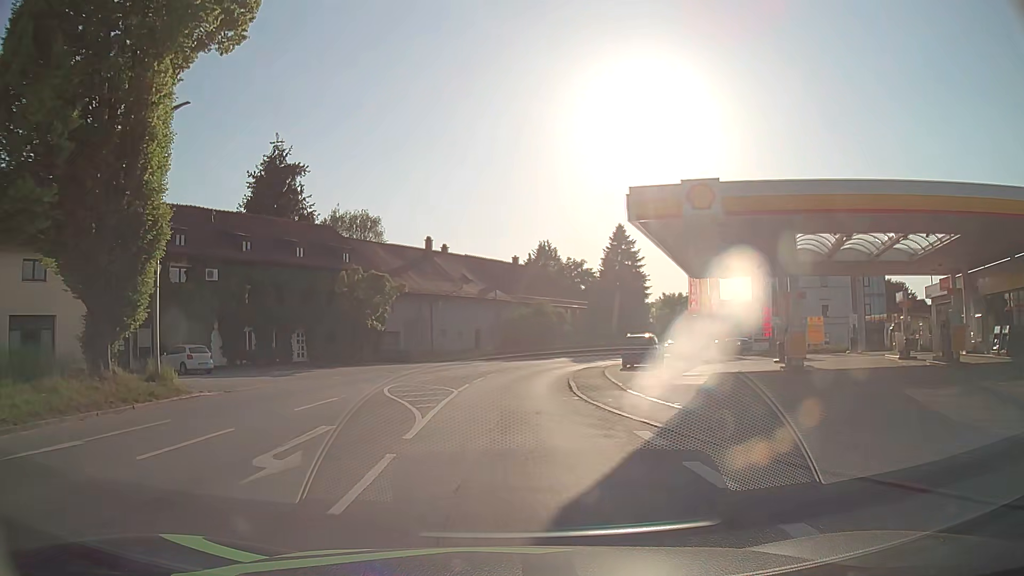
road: tertiary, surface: asphalt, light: Day
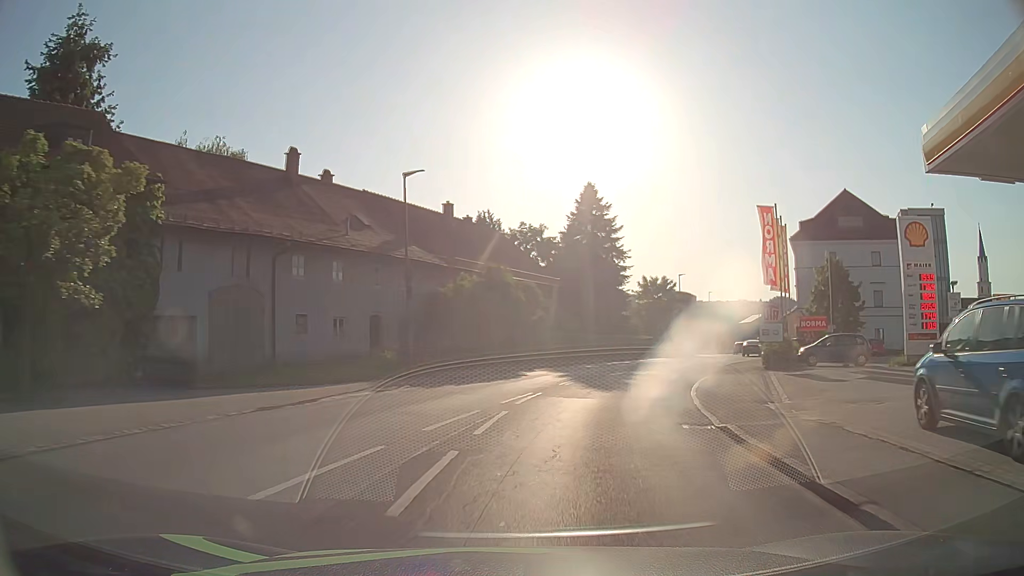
(-0.1, +28.5) m; +4°
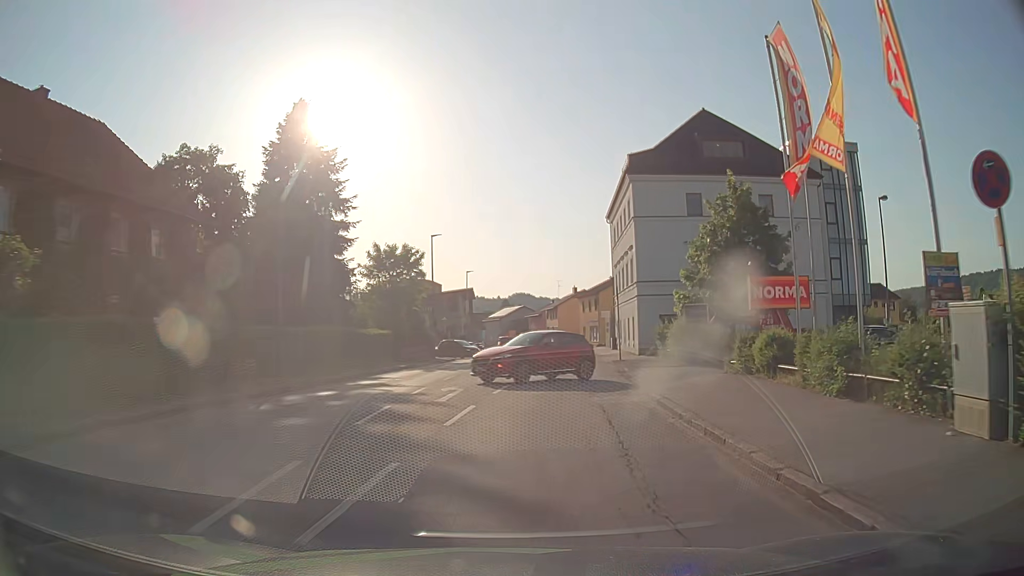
(+5.5, +27.3) m; +23°
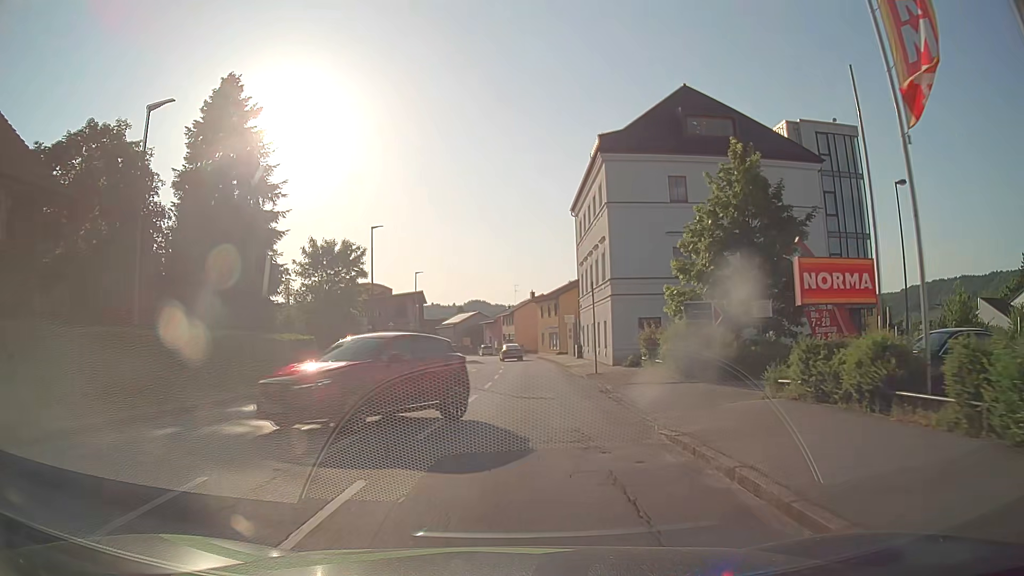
(+0.2, +6.6) m; +3°
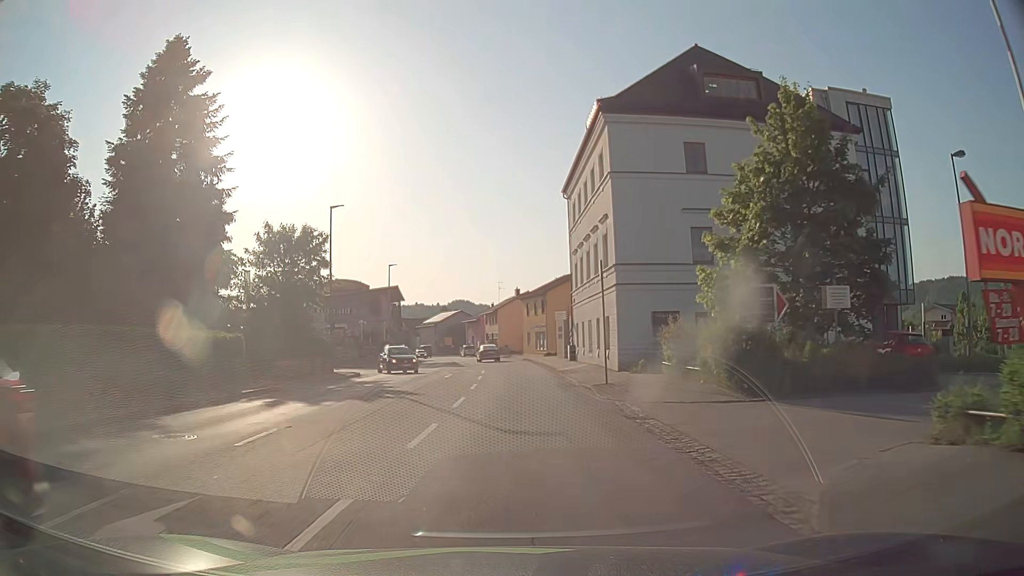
(+0.2, +6.7) m; +3°
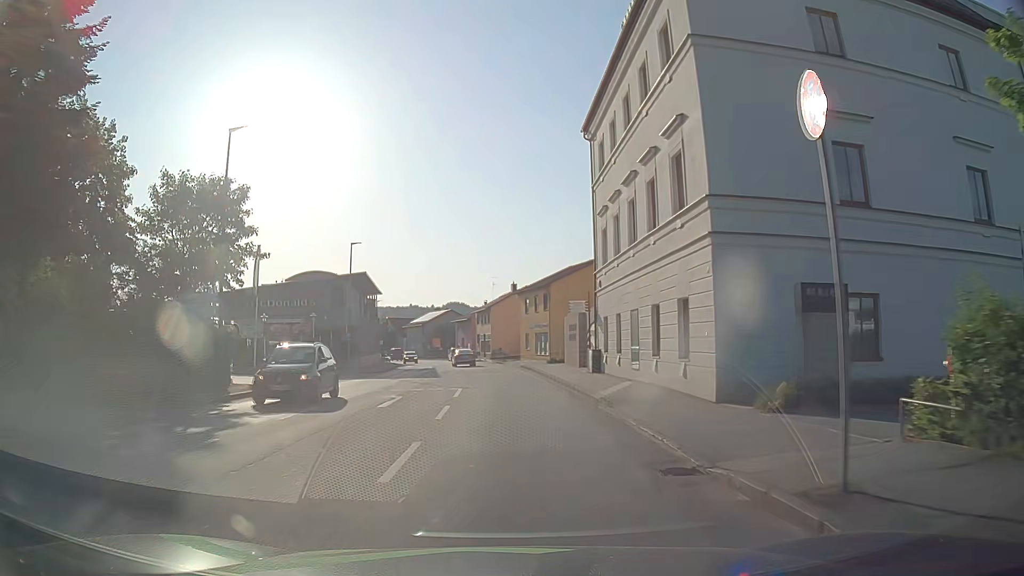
(0.0, +14.3) m; 0°
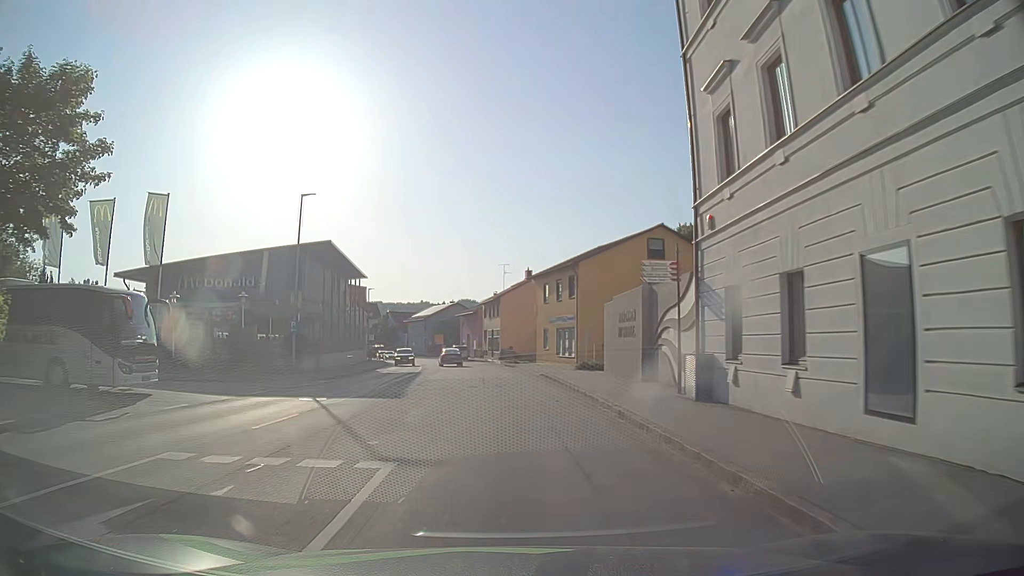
(0.0, +15.2) m; -1°
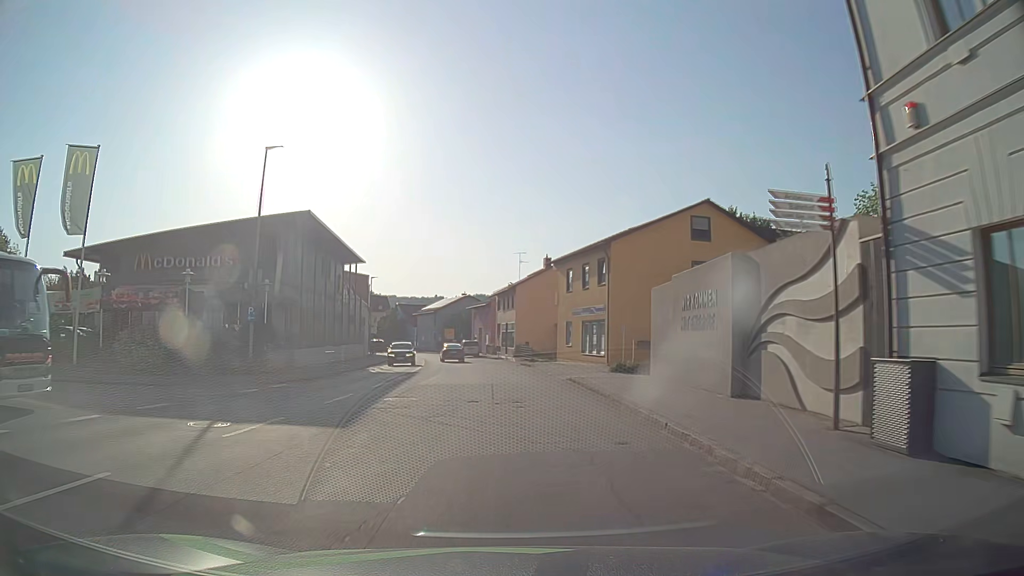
(-0.1, +7.9) m; -1°
(0, +10) (0, +20) (-1, +30) (-2, +40) (-4, +50) (-5, +60) (-7, +70) (-8, +79) (-10, +89) (-12, +99) m
